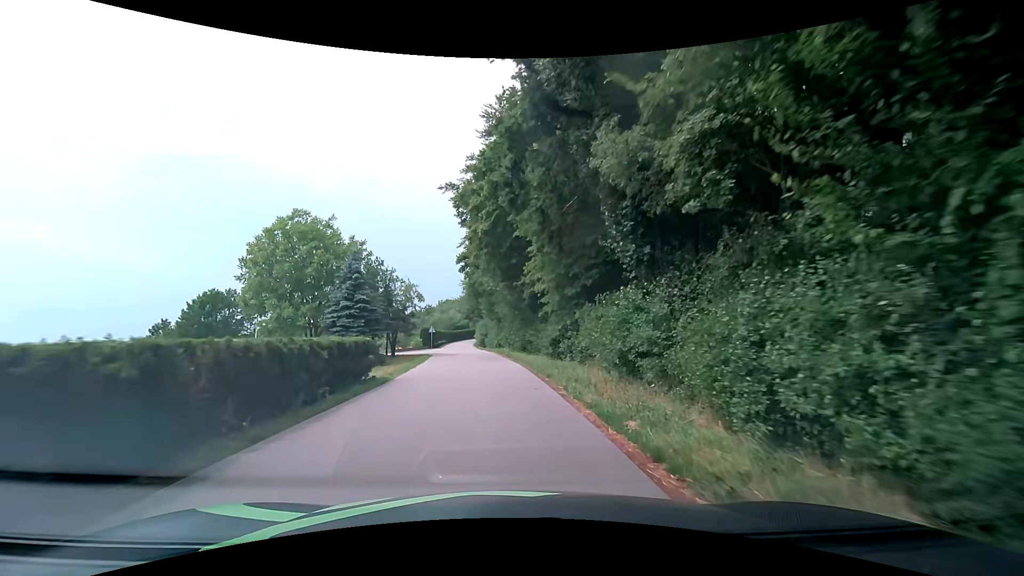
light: Day
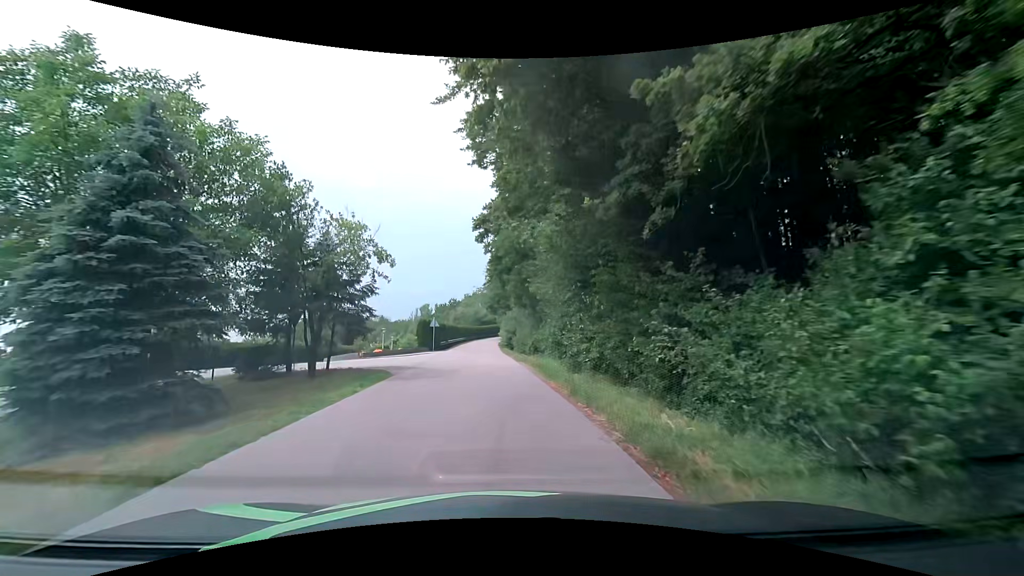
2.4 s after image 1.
(-0.7, +19.9) m; -5°
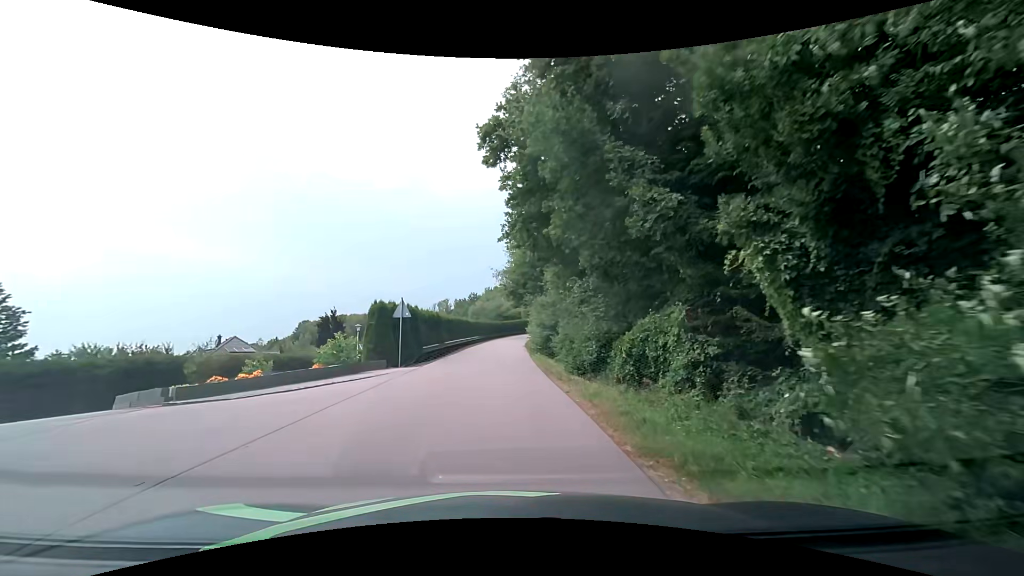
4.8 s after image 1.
(-0.2, +20.2) m; -2°
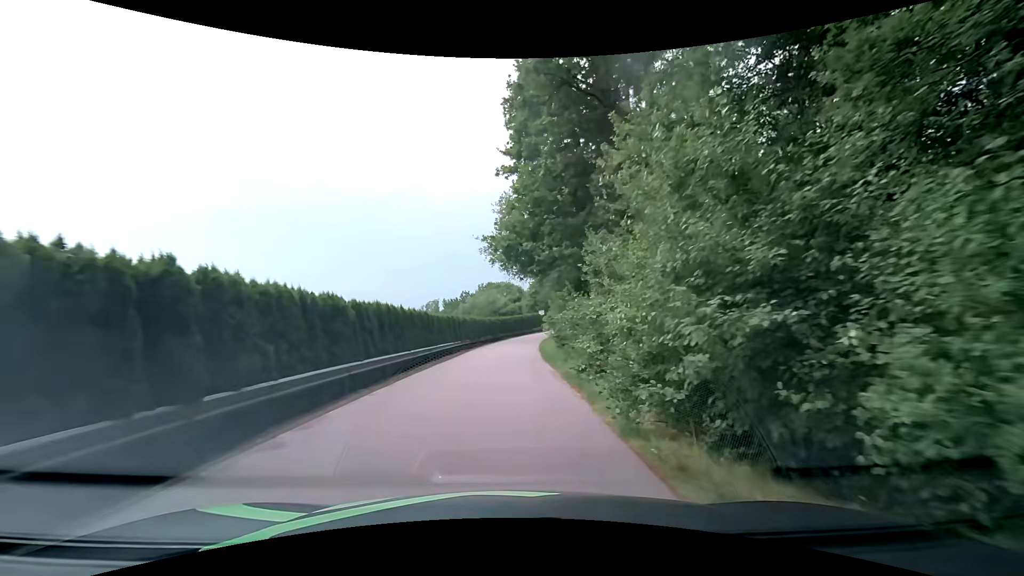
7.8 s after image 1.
(+0.1, +24.7) m; +1°
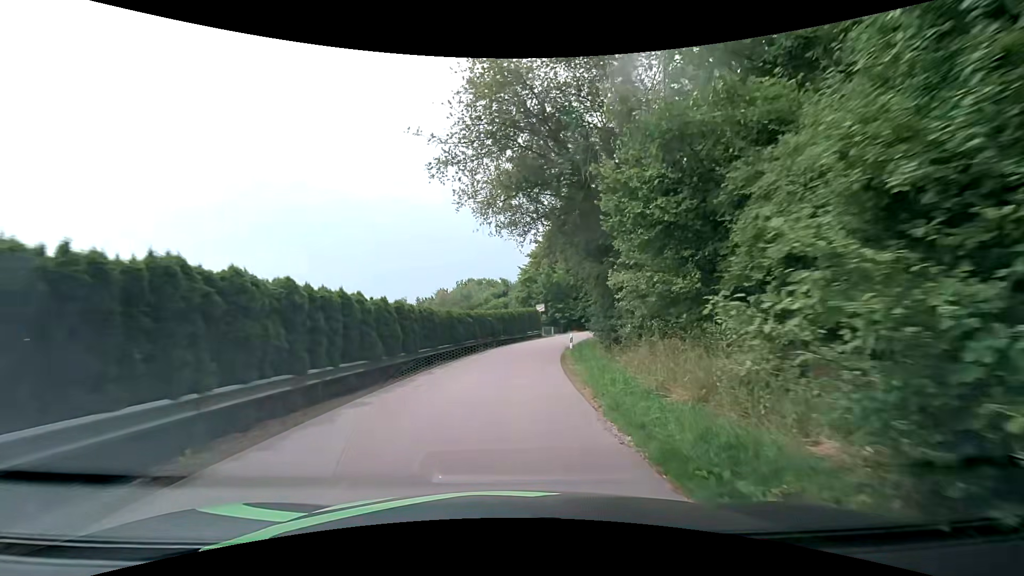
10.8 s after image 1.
(+0.3, +26.0) m; +2°
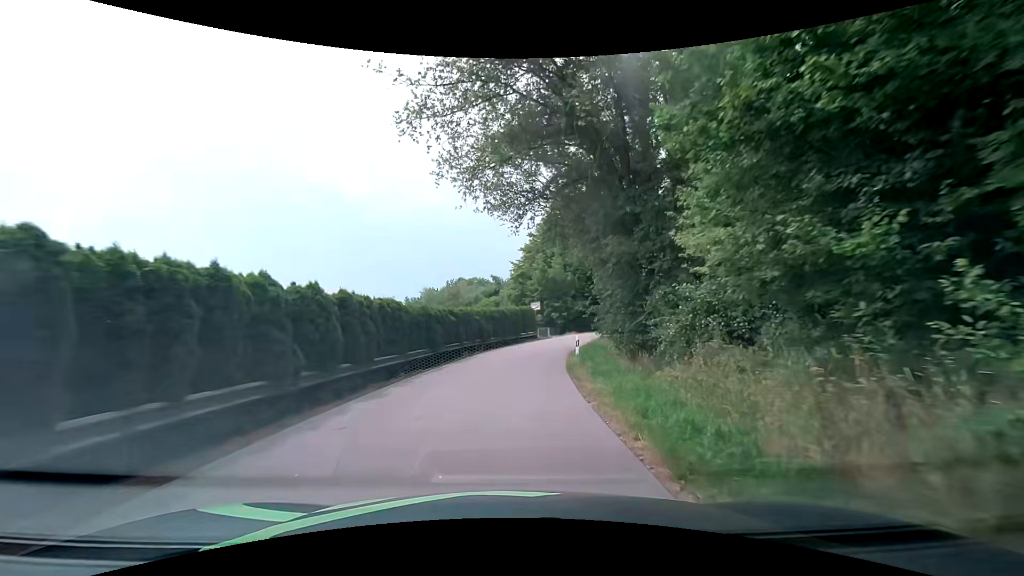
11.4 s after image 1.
(0.0, +5.1) m; 0°
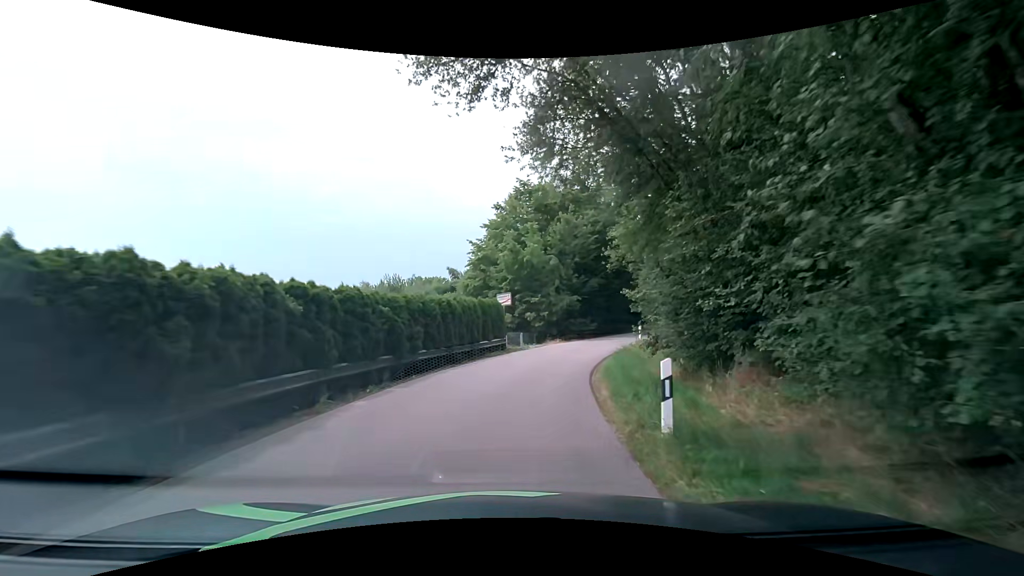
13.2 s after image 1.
(+0.7, +14.8) m; +5°
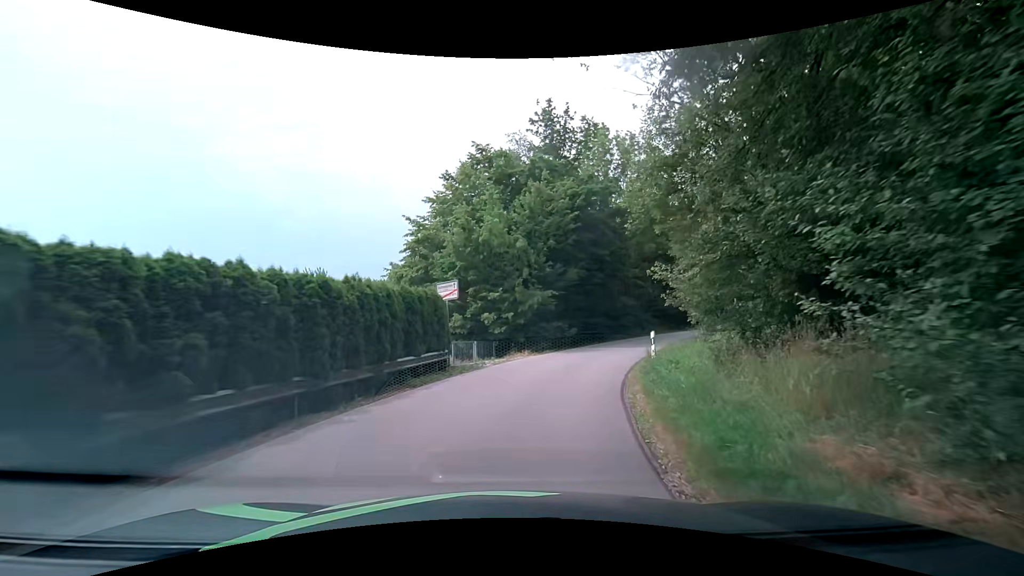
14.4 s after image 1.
(+0.3, +9.4) m; +5°
(+1, +10) (+3, +20) (+7, +29) (+13, +37) (+20, +44) (+27, +51) (+34, +58) (+42, +64) (+50, +71) (+58, +77) m
